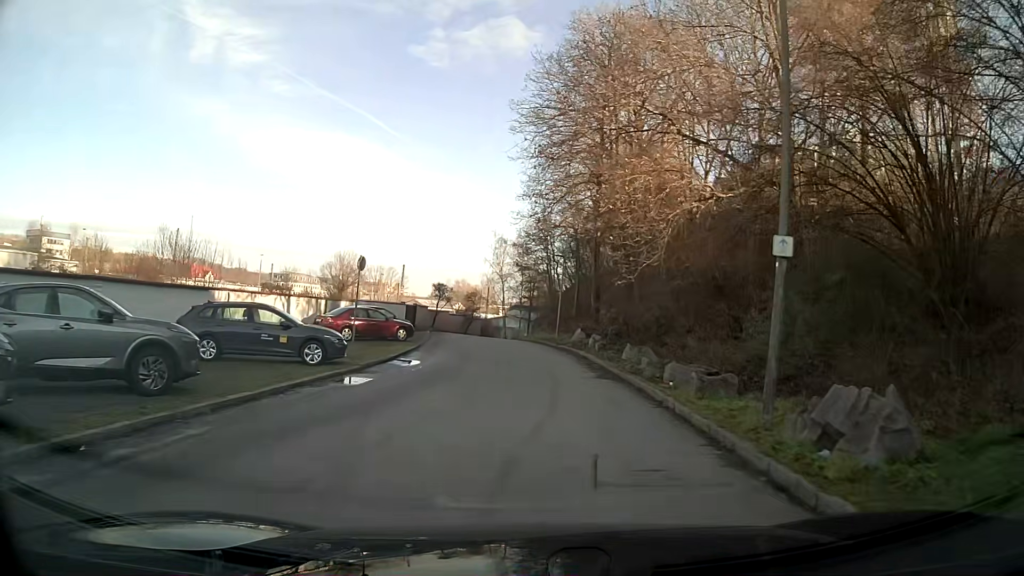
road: tertiary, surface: asphalt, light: Day
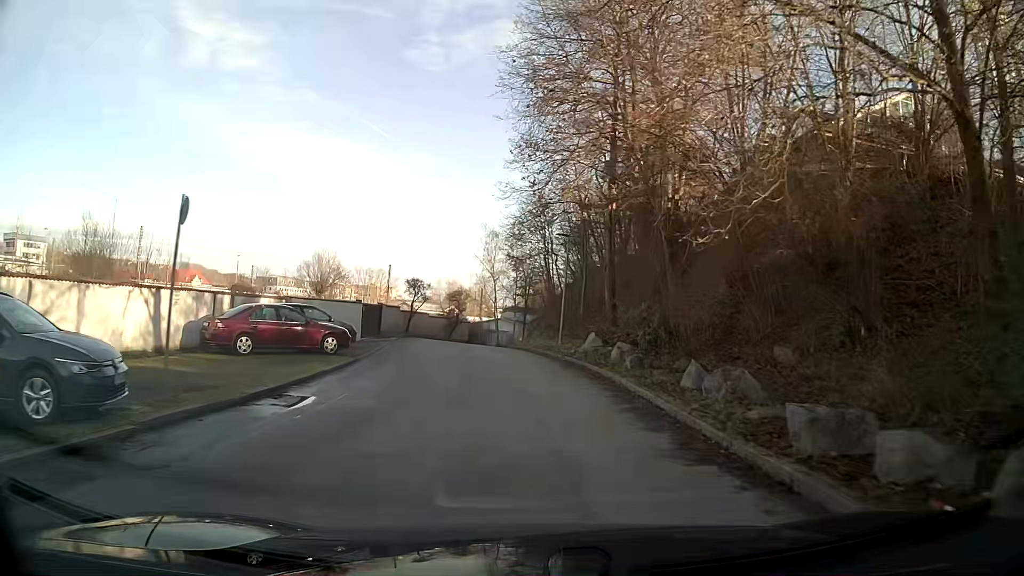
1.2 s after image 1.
(0.0, +10.3) m; 0°
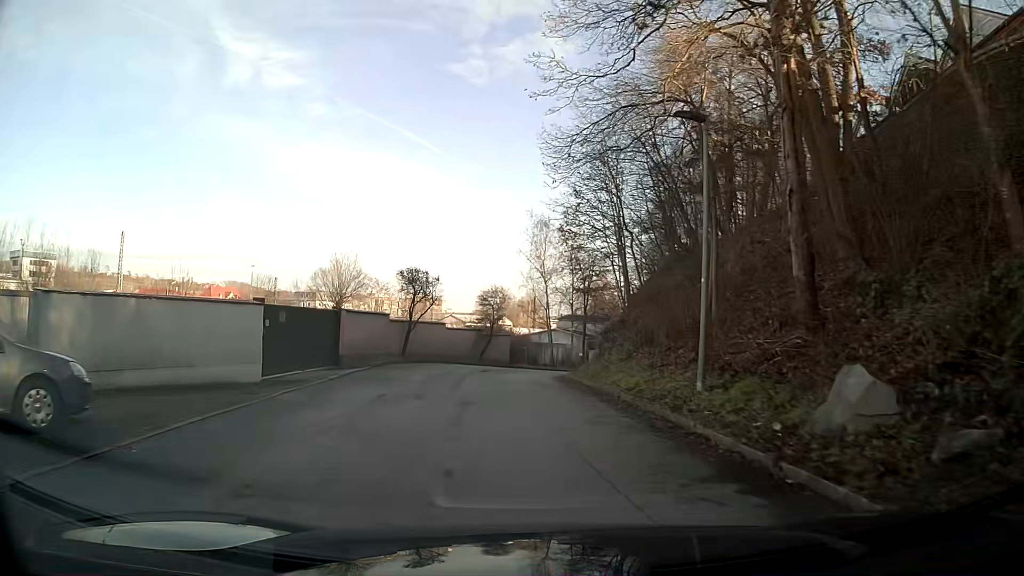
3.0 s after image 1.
(-0.1, +17.7) m; -2°
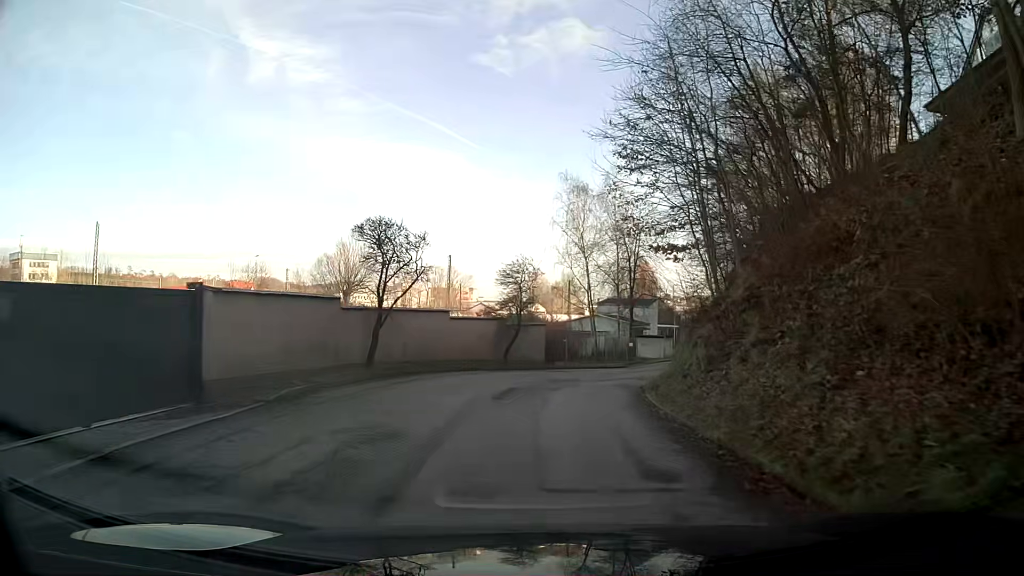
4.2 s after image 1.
(-0.6, +11.9) m; -3°
(0, +10) (+2, +20) (+4, +30) (+8, +39) (+11, +48) (+14, +58) (+18, +67) (+22, +76) (+26, +85) (+30, +95) m
